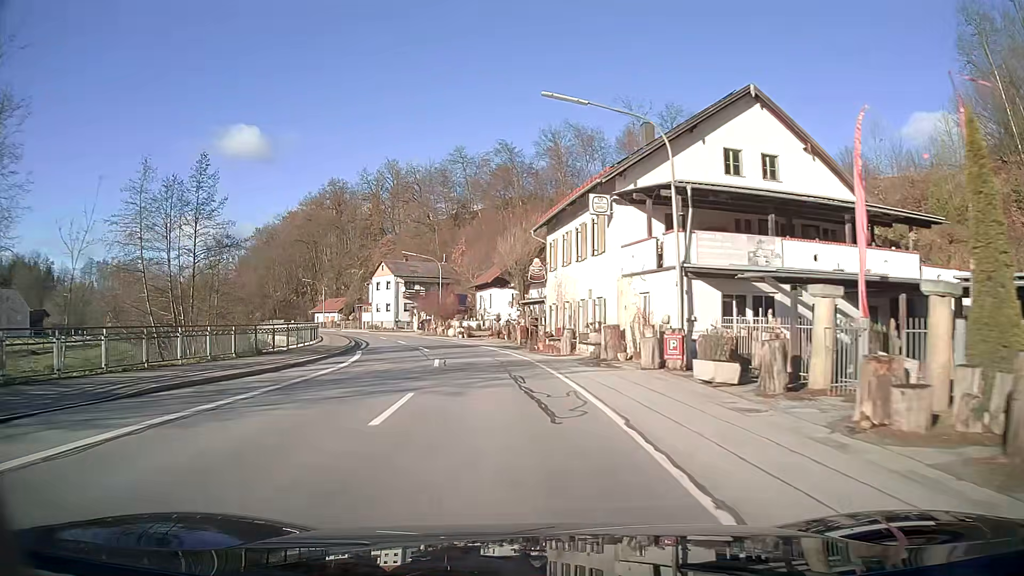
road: secondary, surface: asphalt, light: Day
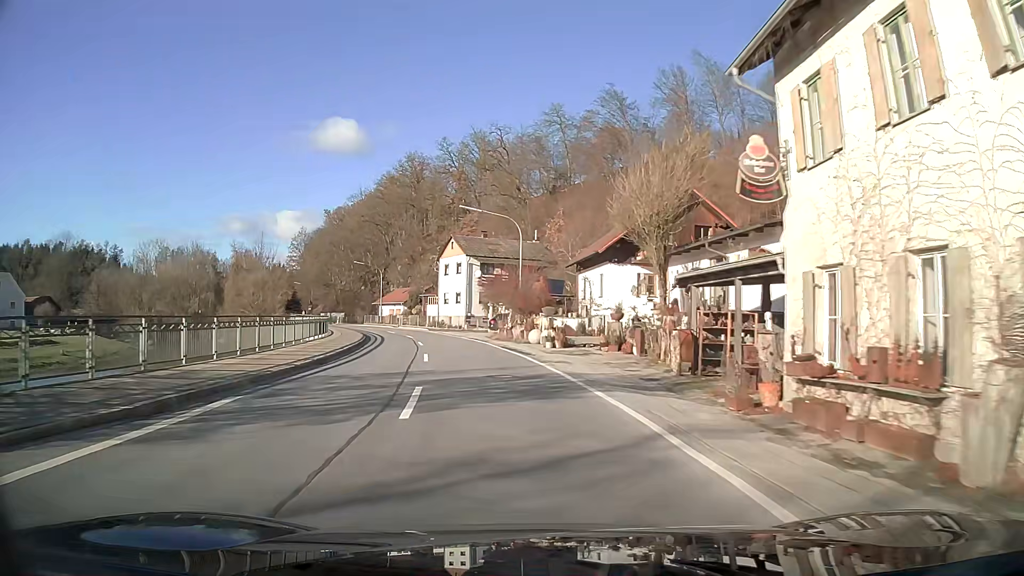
(-1.8, +23.7) m; -8°
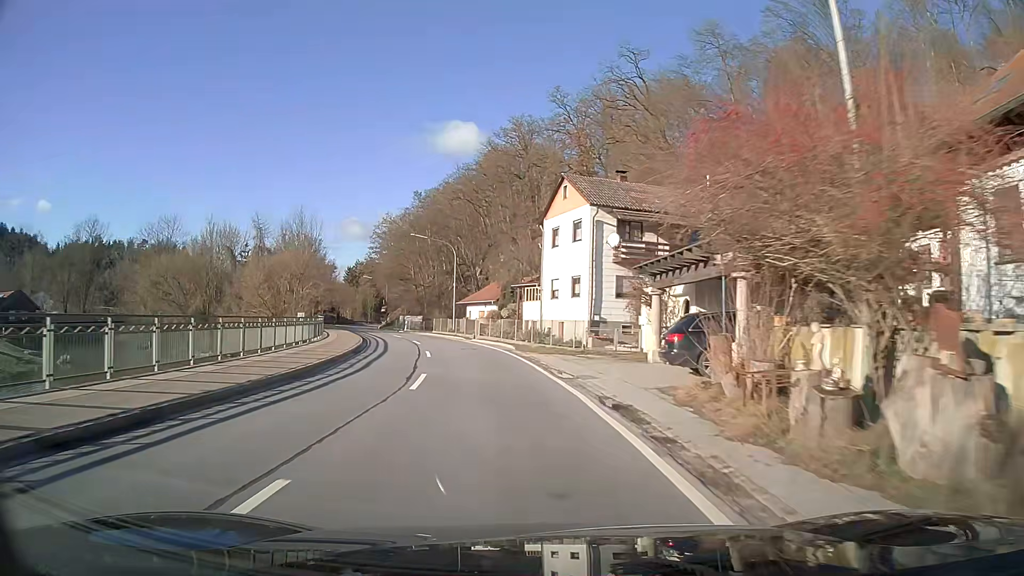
(-2.9, +31.8) m; -11°
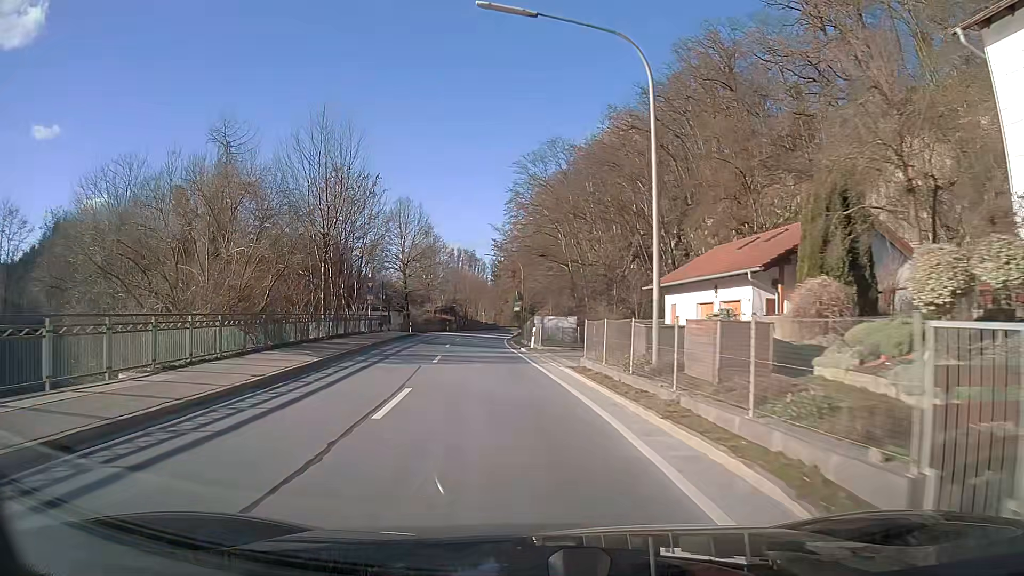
(-5.1, +40.5) m; -15°
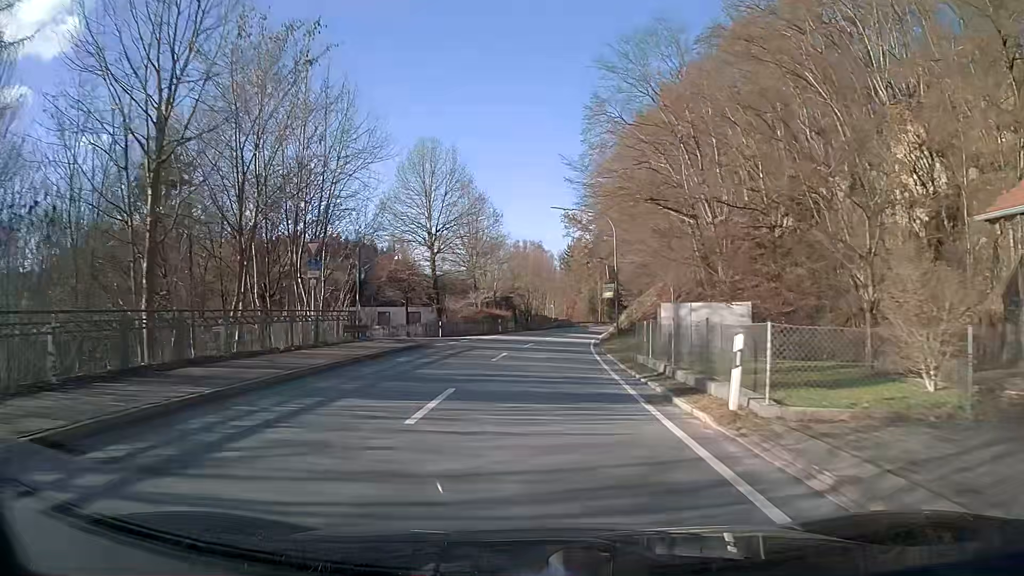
(-1.3, +24.9) m; -4°
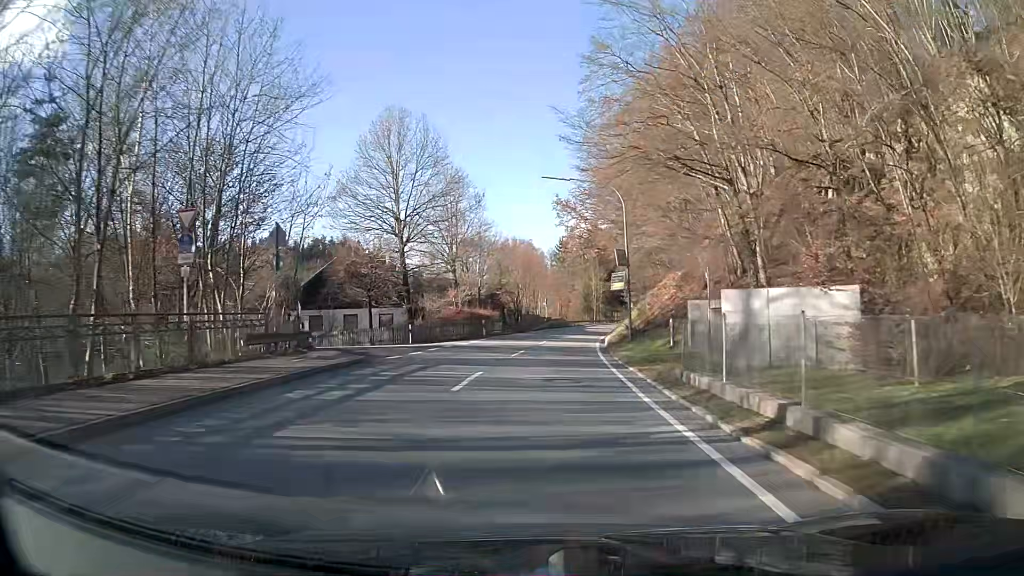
(0.0, +8.2) m; +1°
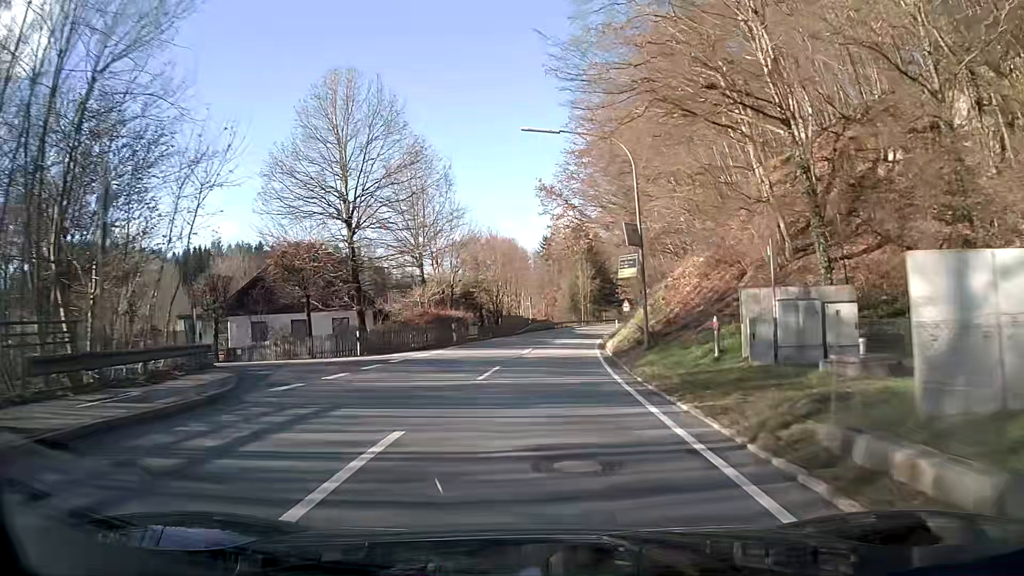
(+0.1, +8.2) m; +1°
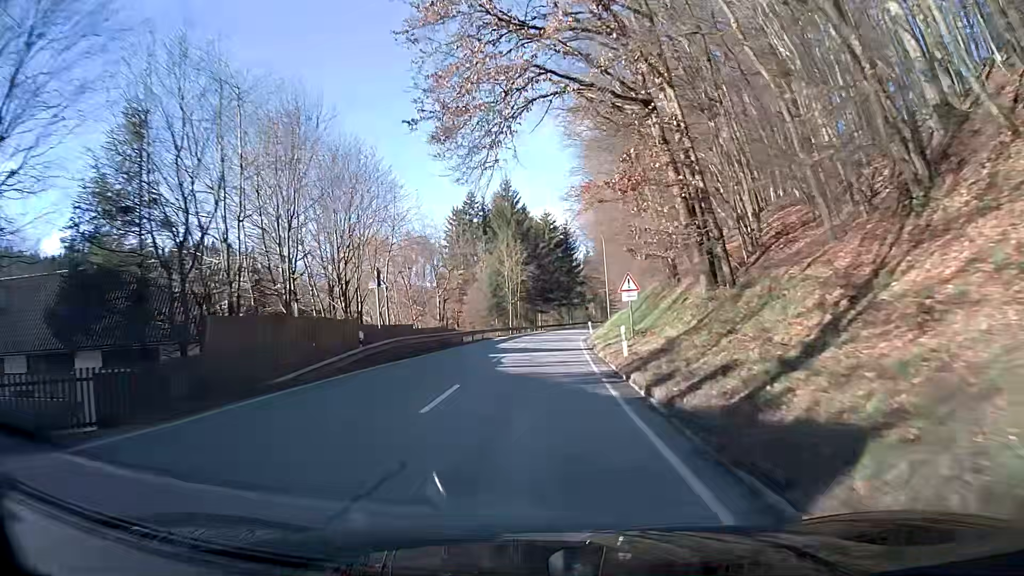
(+2.3, +40.2) m; +6°
